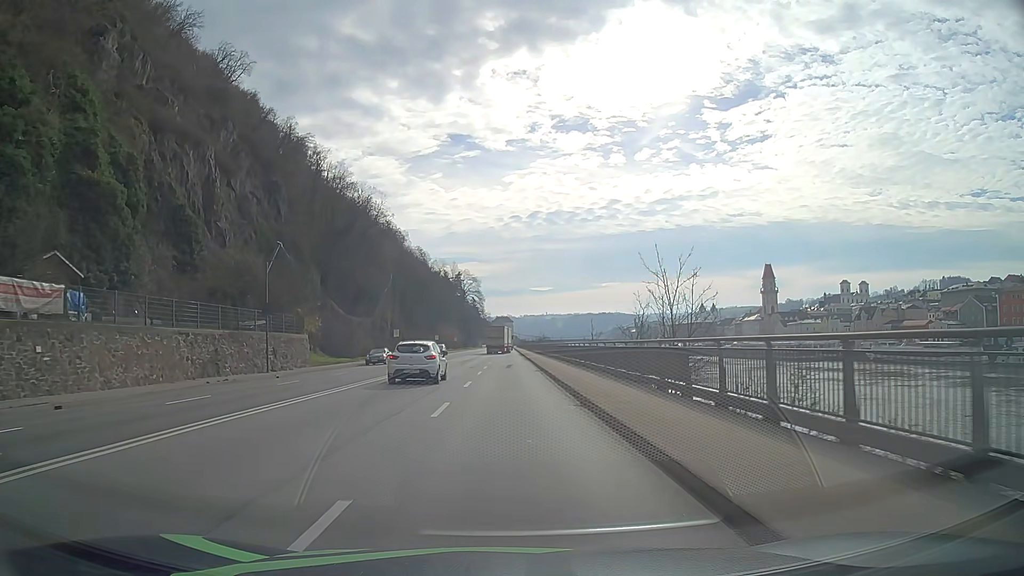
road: primary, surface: asphalt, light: Day
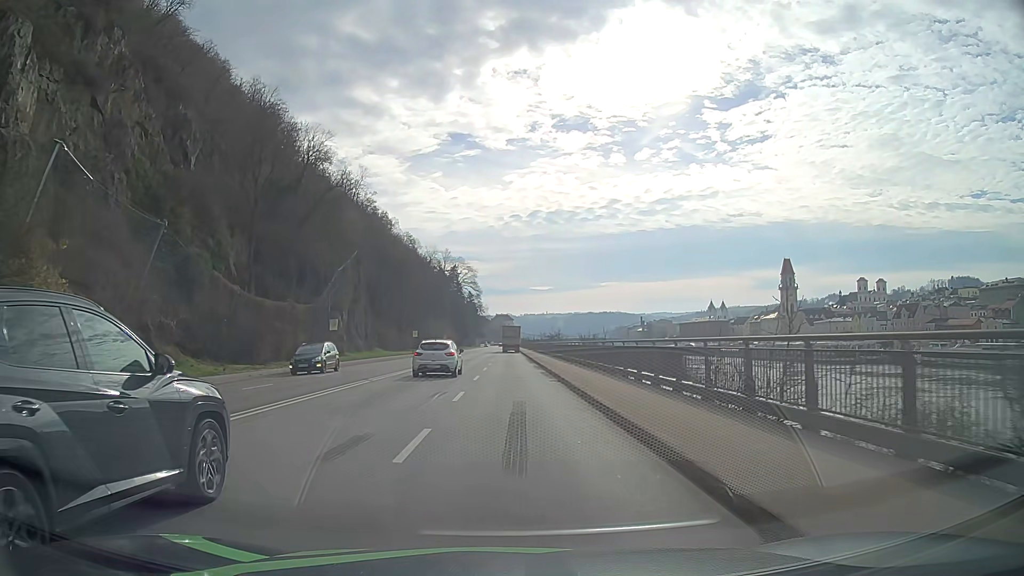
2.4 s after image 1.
(-0.1, +31.0) m; 0°
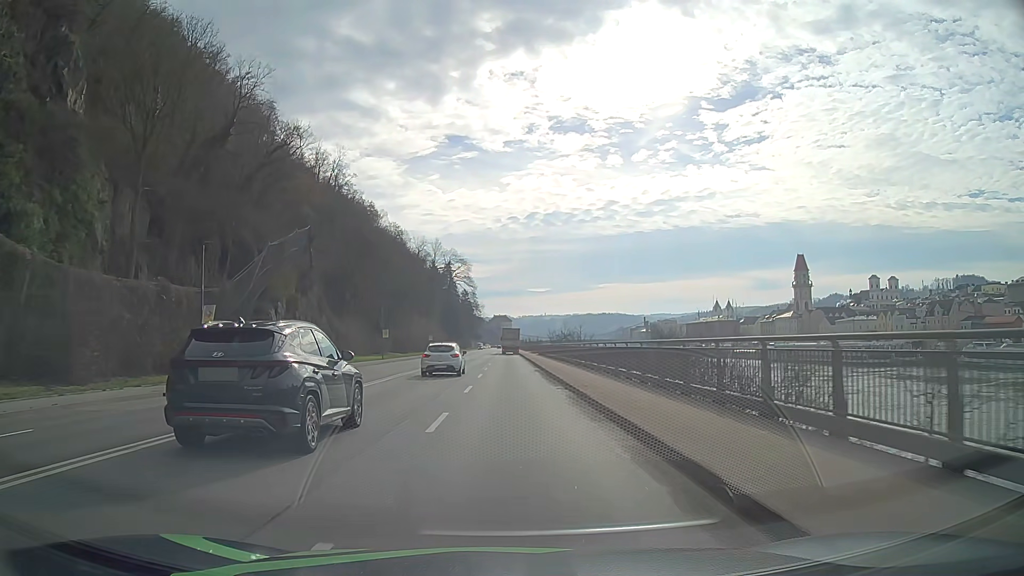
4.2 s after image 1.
(+0.1, +23.2) m; 0°
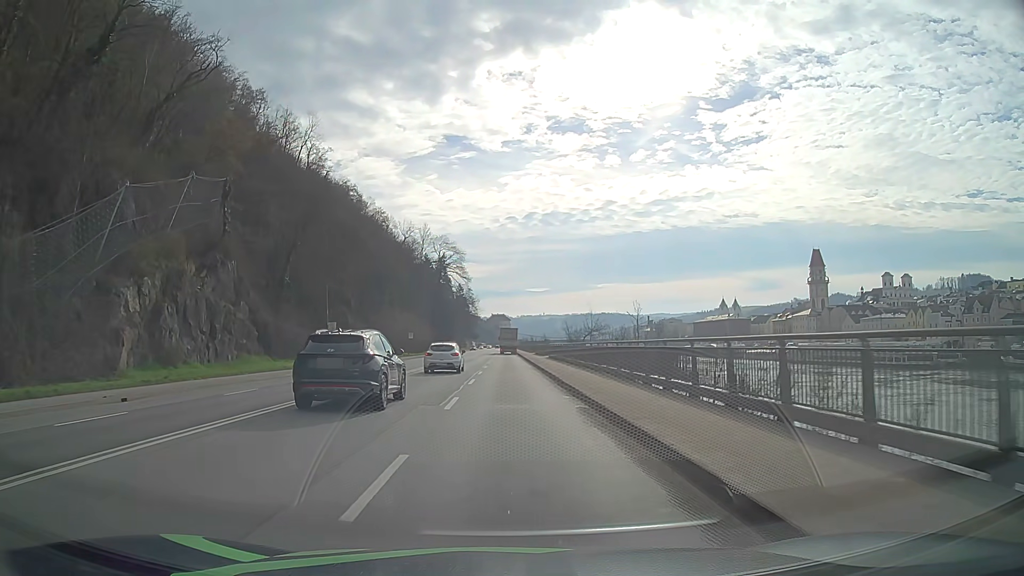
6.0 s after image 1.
(0.0, +23.3) m; 0°
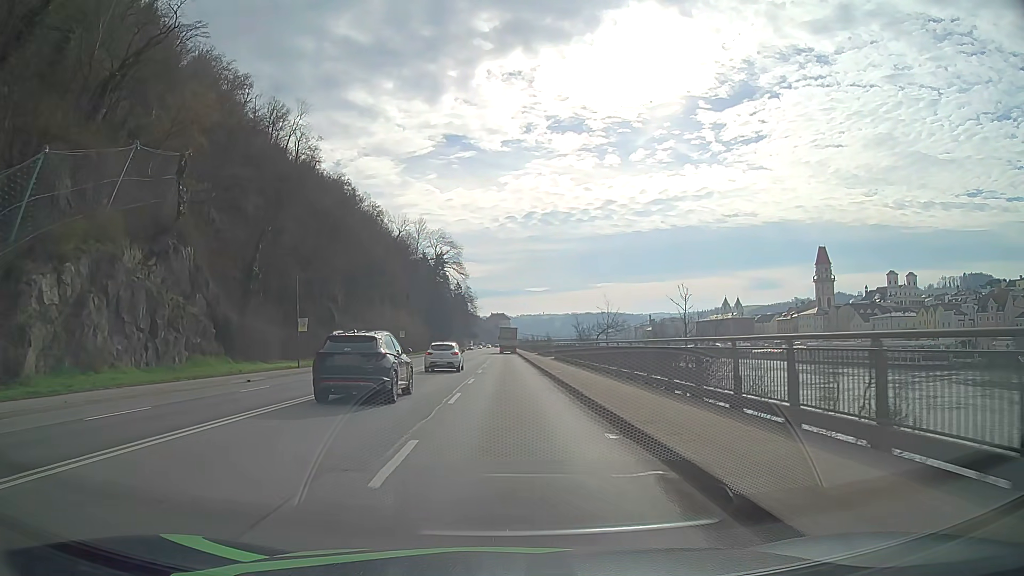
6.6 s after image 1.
(0.0, +7.8) m; 0°
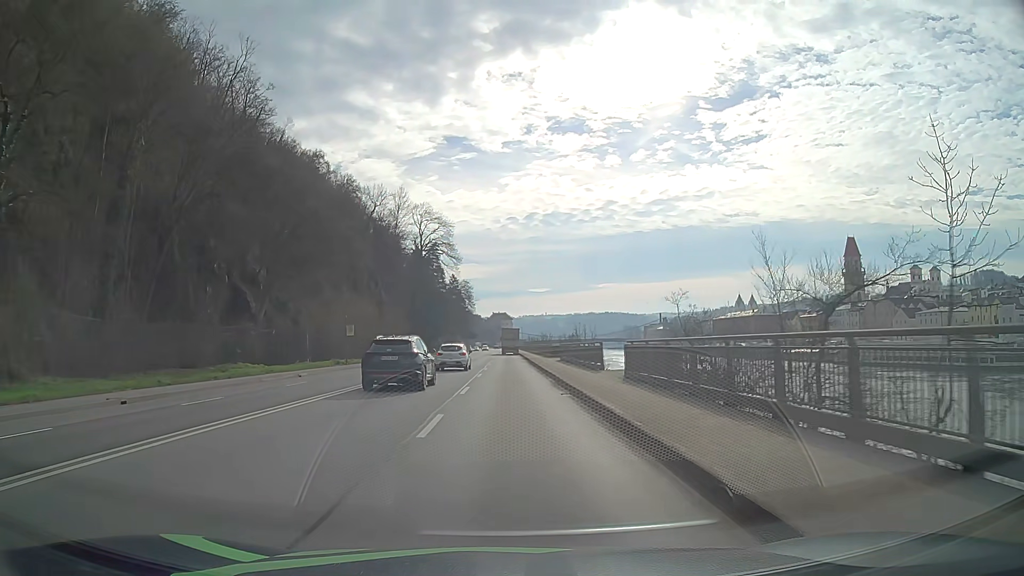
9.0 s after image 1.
(-0.1, +31.6) m; 0°
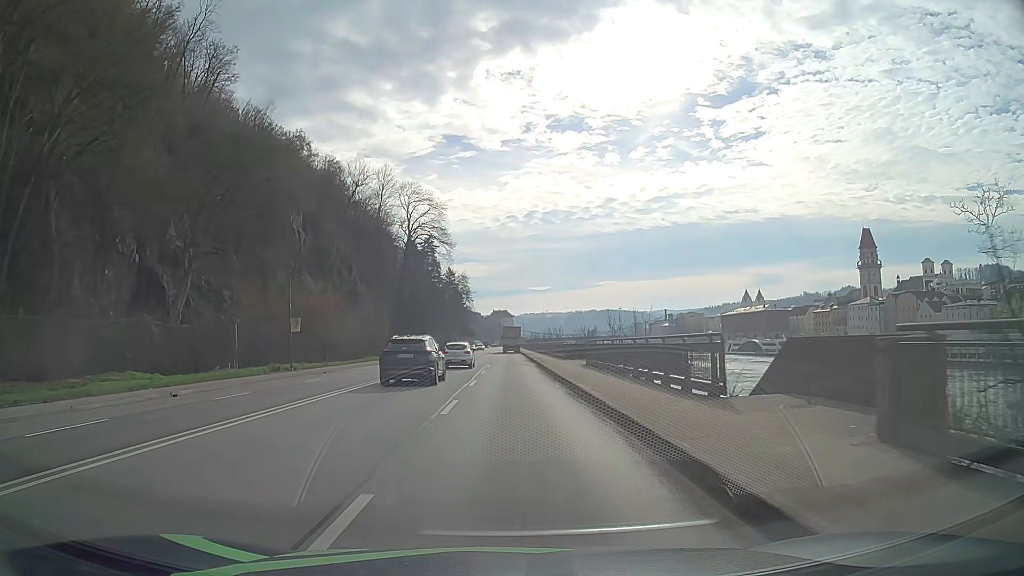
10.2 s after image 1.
(0.0, +16.0) m; 0°
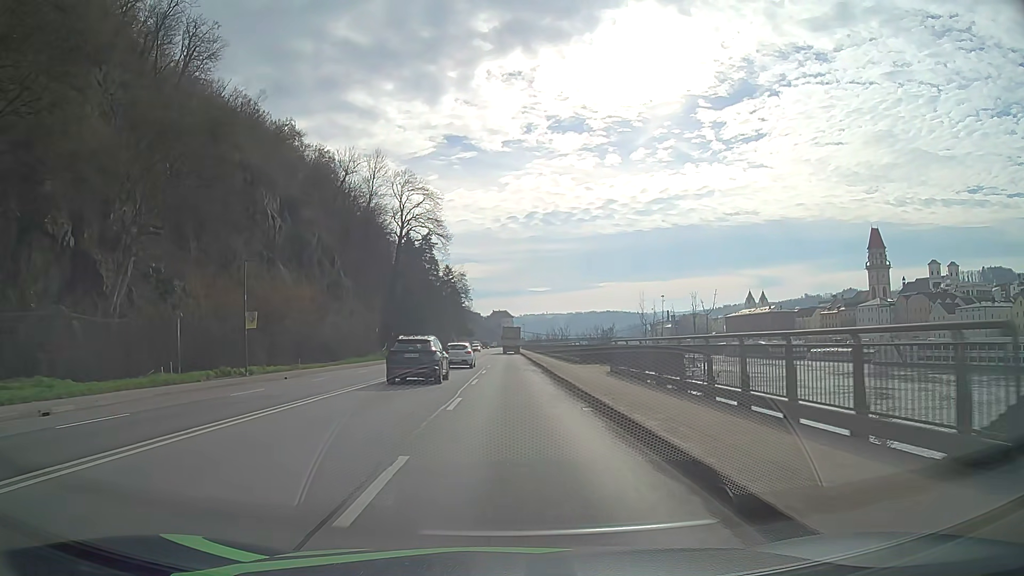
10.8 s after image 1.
(0.0, +8.1) m; 0°
(0, +10) (0, +20) (0, +30) (0, +40) (0, +50) (0, +60) (0, +70) (0, +80) (0, +90) (0, +100) m
